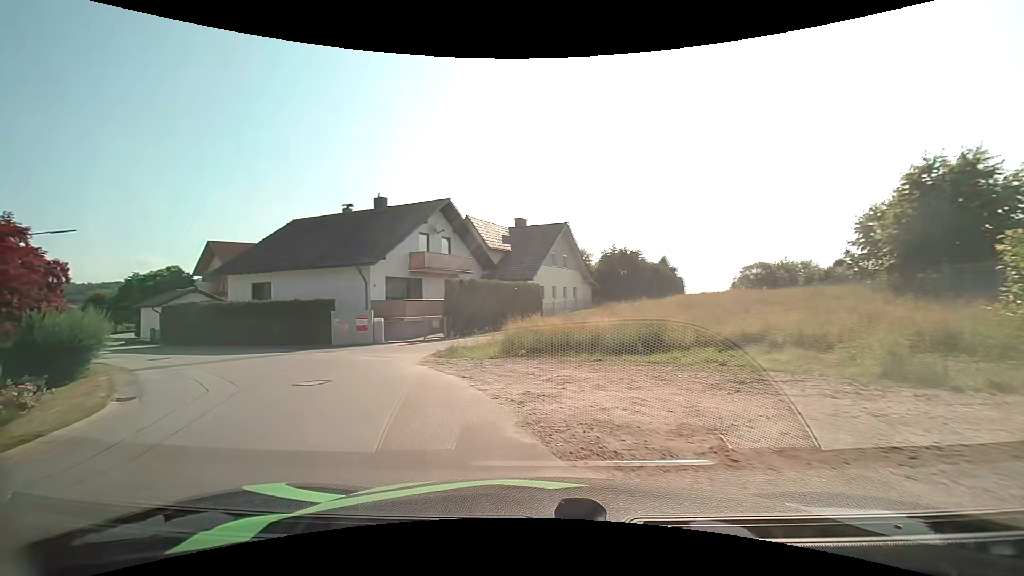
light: Day
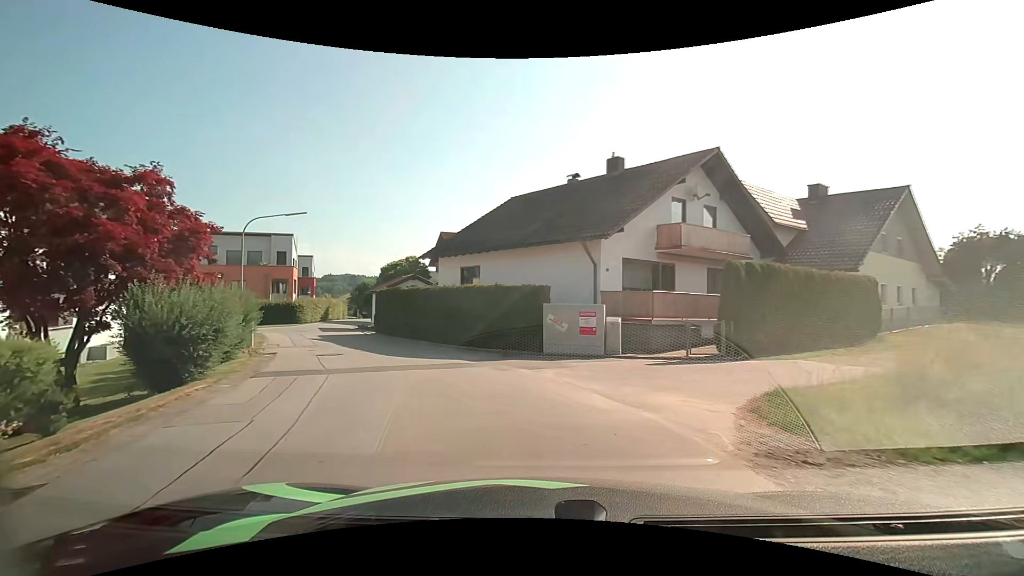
(-2.1, +8.9) m; -24°
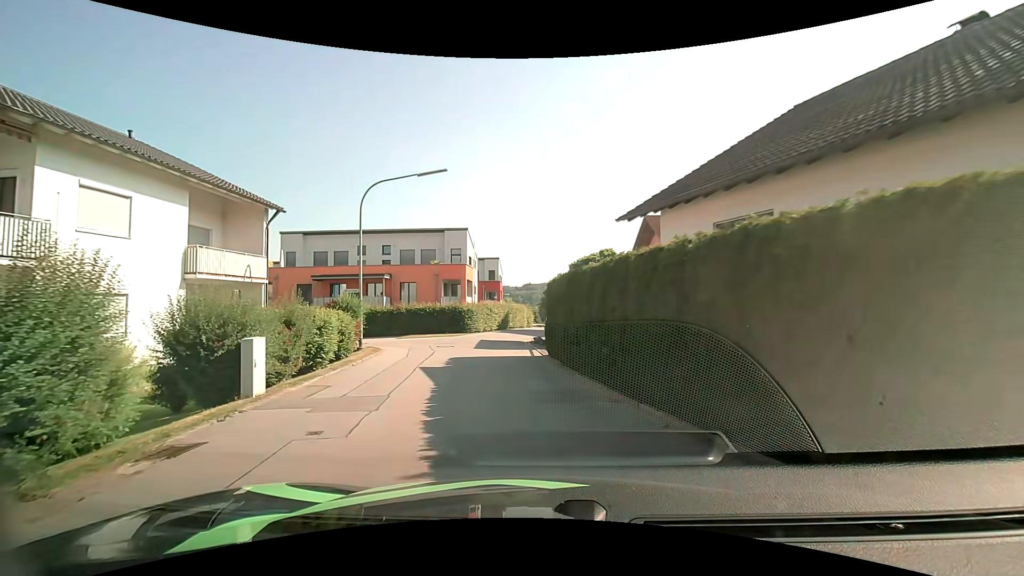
(-2.9, +13.4) m; -23°
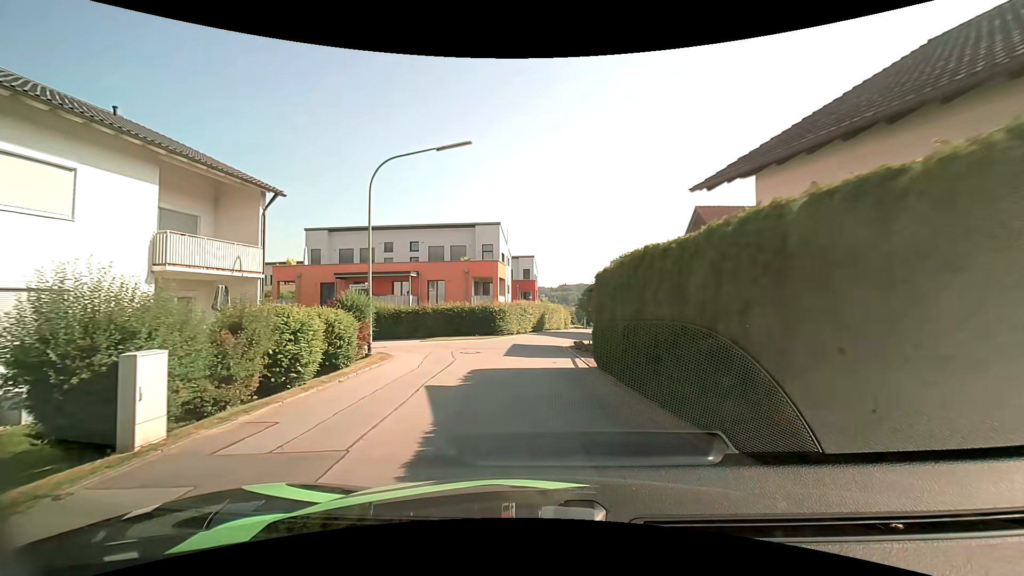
(-0.1, +3.7) m; -4°
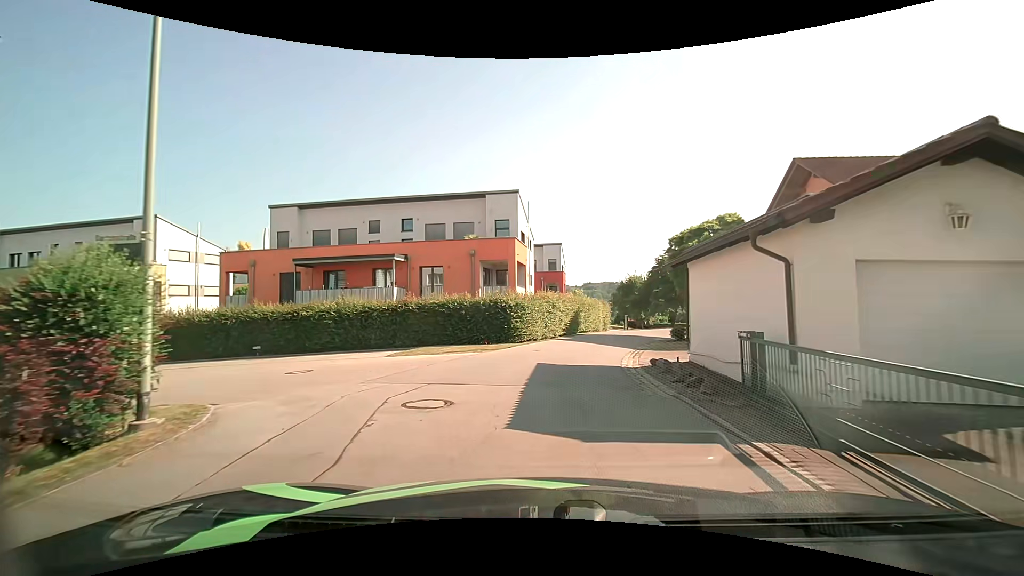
(-0.6, +11.6) m; -3°
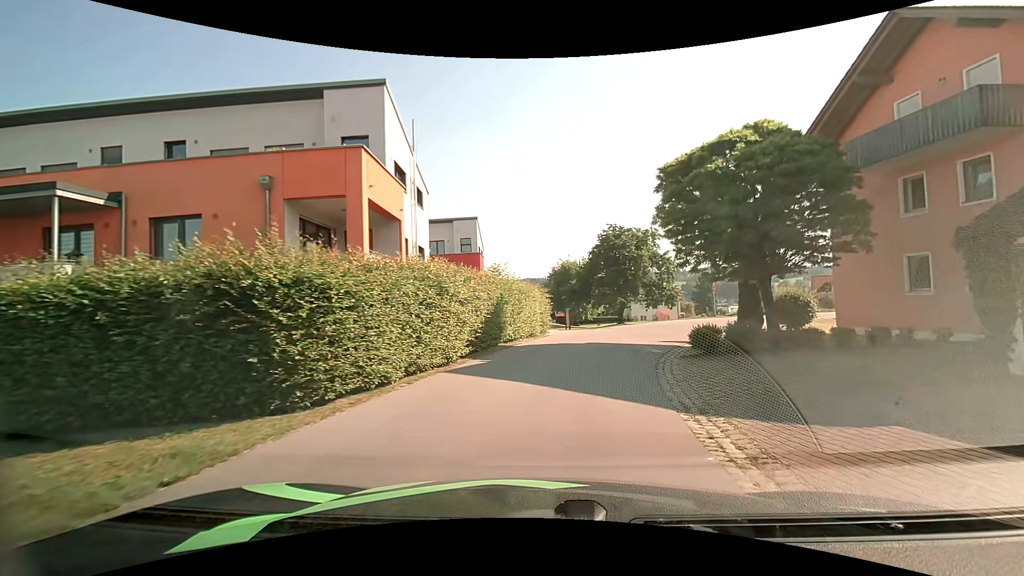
(+0.9, +16.1) m; +8°
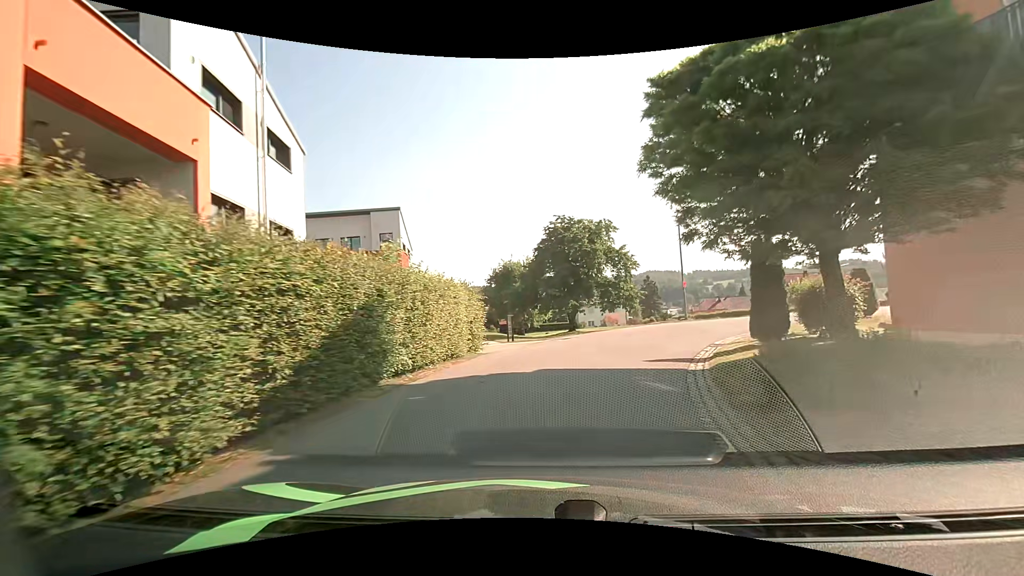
(+0.4, +8.0) m; +6°
